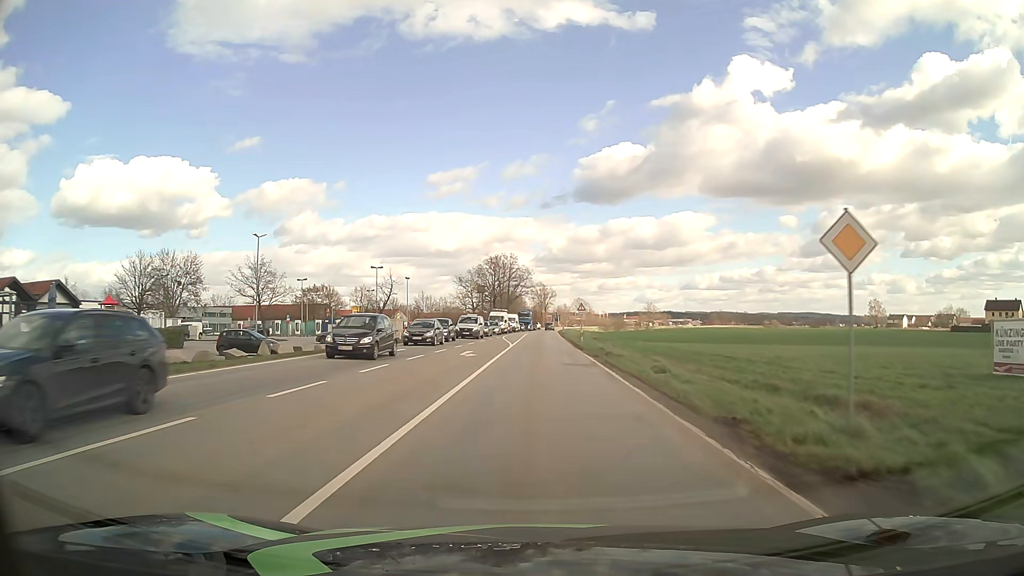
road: primary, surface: asphalt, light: Day
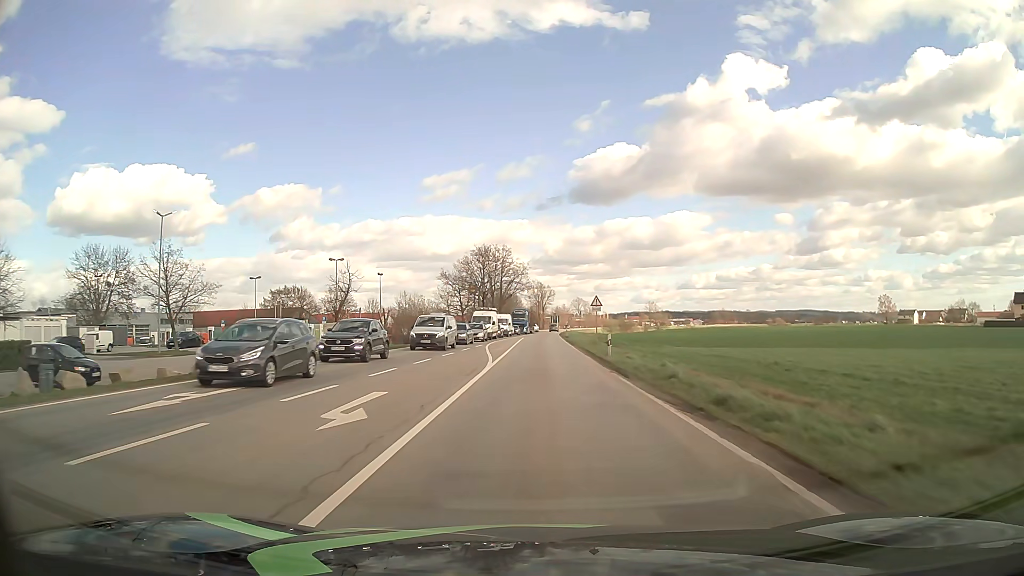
(0.0, +18.2) m; 0°
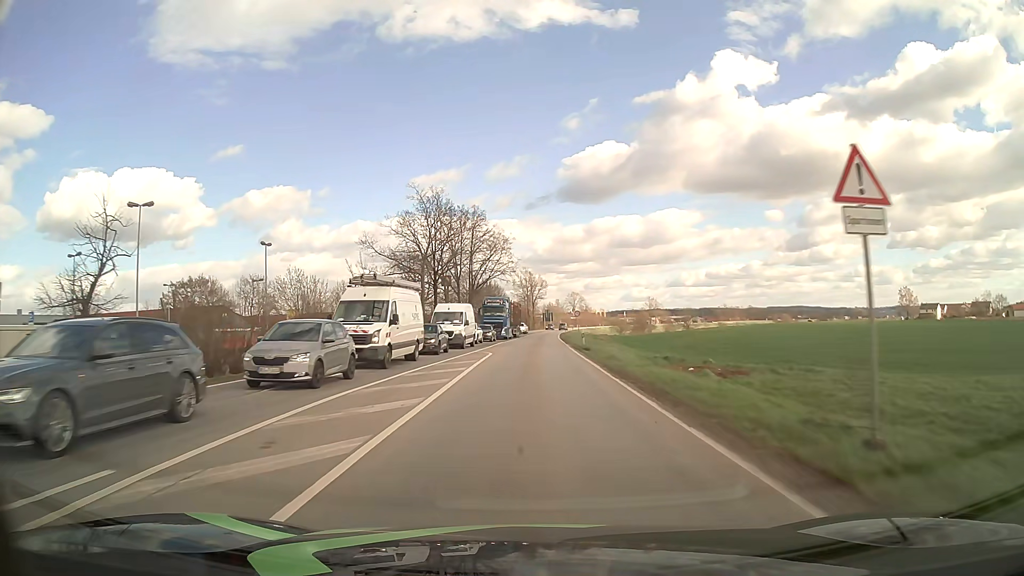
(+0.4, +39.2) m; +1°
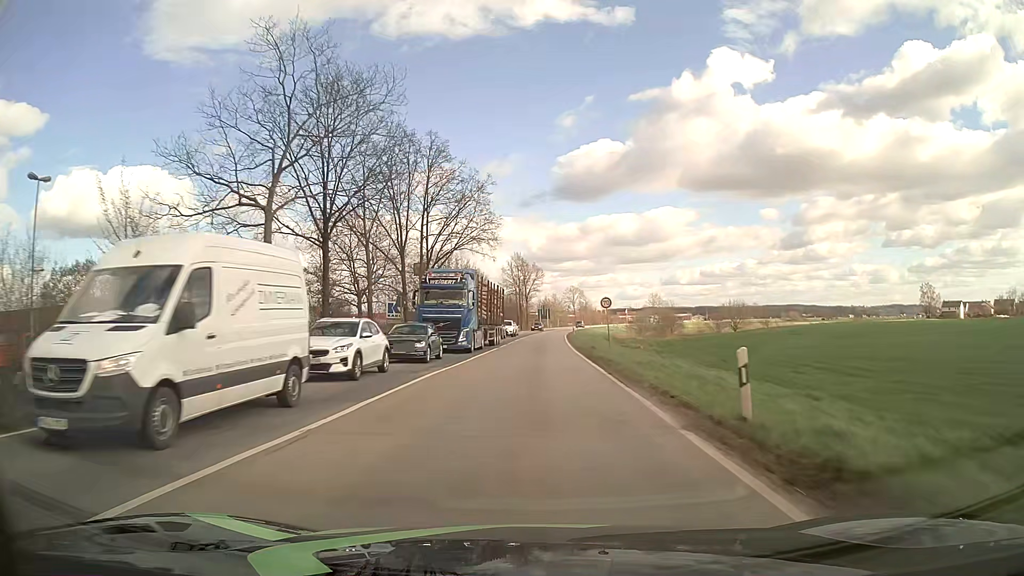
(+0.1, +30.6) m; 0°
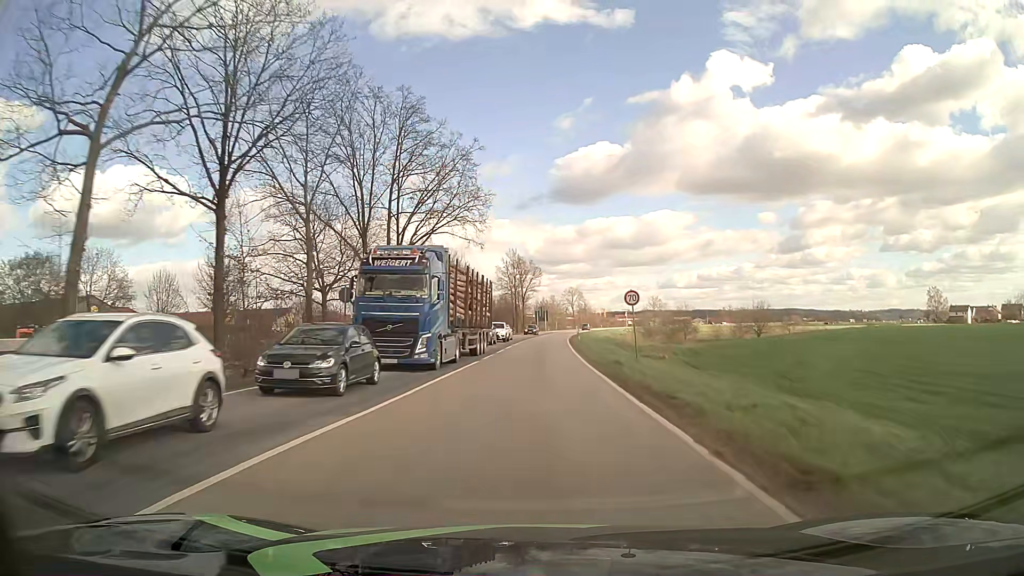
(0.0, +10.3) m; +1°
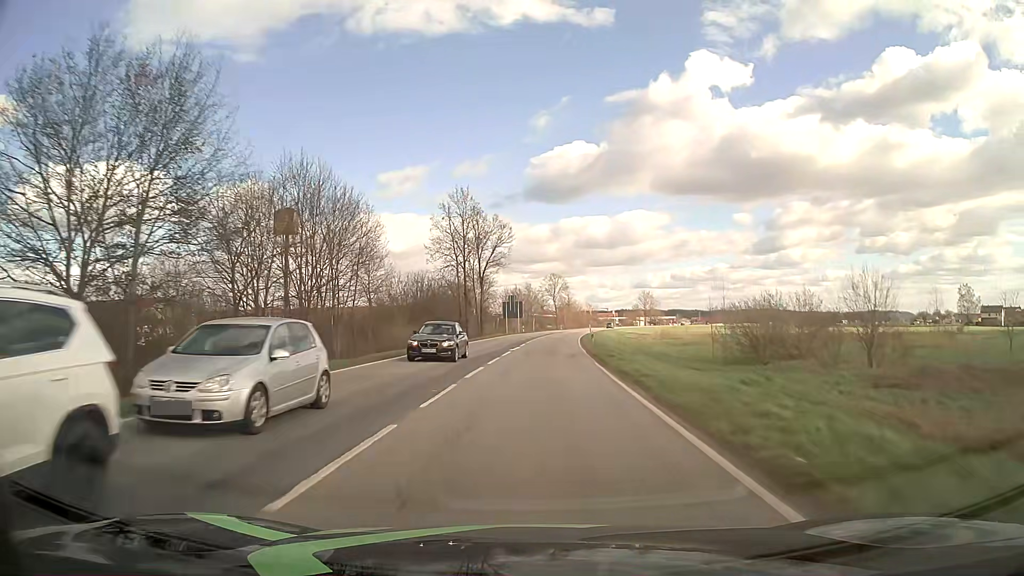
(+0.6, +52.5) m; +2°
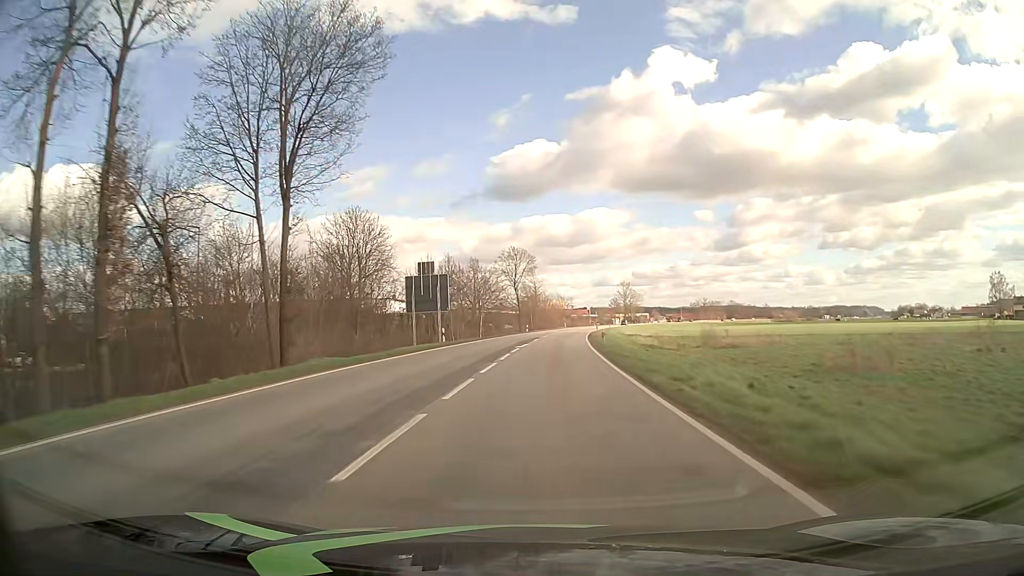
(+1.6, +53.2) m; +3°
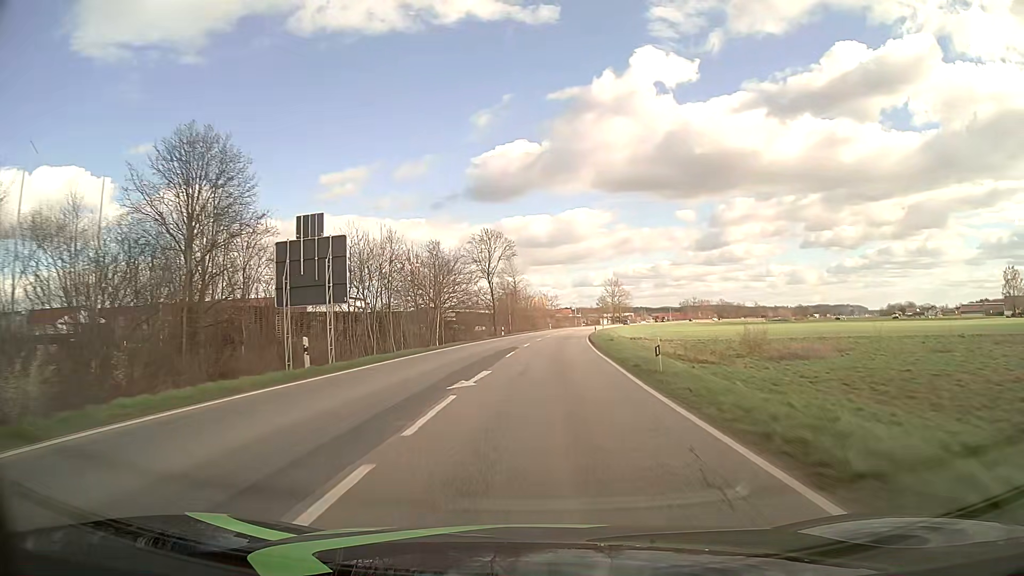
(+0.3, +21.4) m; +2°
(0, +10) (0, +20) (+1, +30) (+1, +40) (+2, +50) (+2, +60) (+3, +70) (+4, +80) (+5, +90) (+7, +100) m
